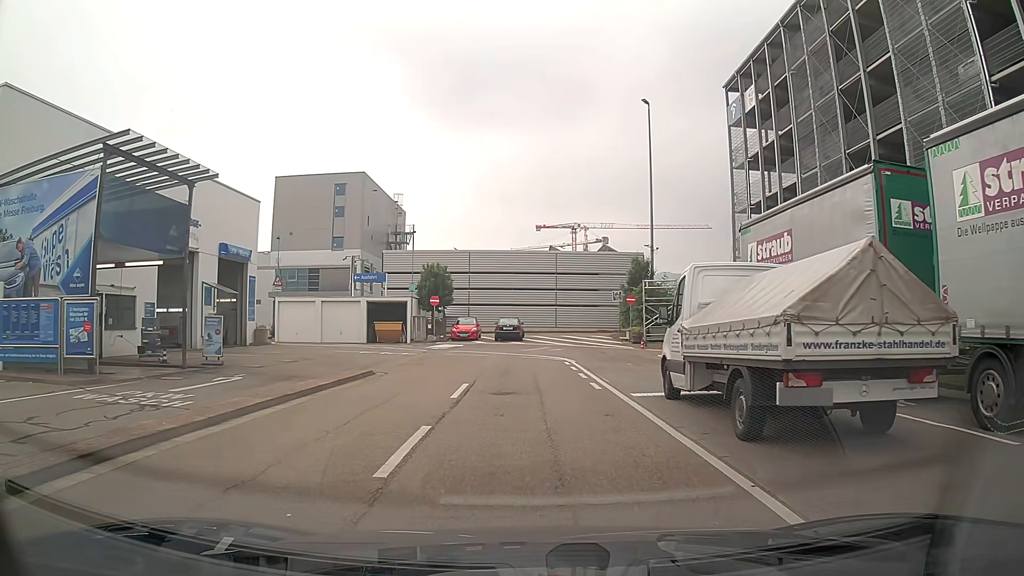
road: service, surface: asphalt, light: Day
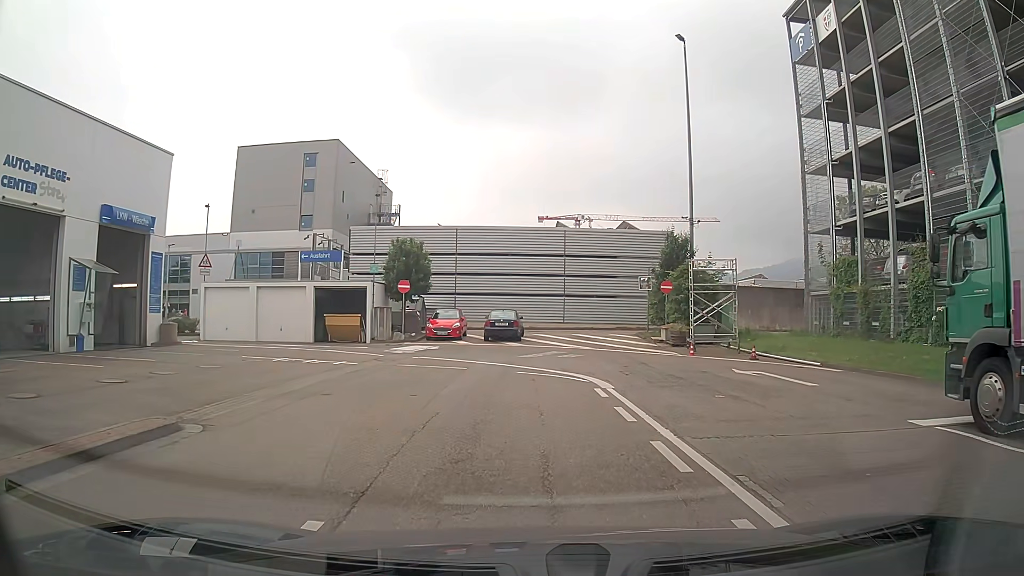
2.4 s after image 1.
(0.0, +10.9) m; 0°
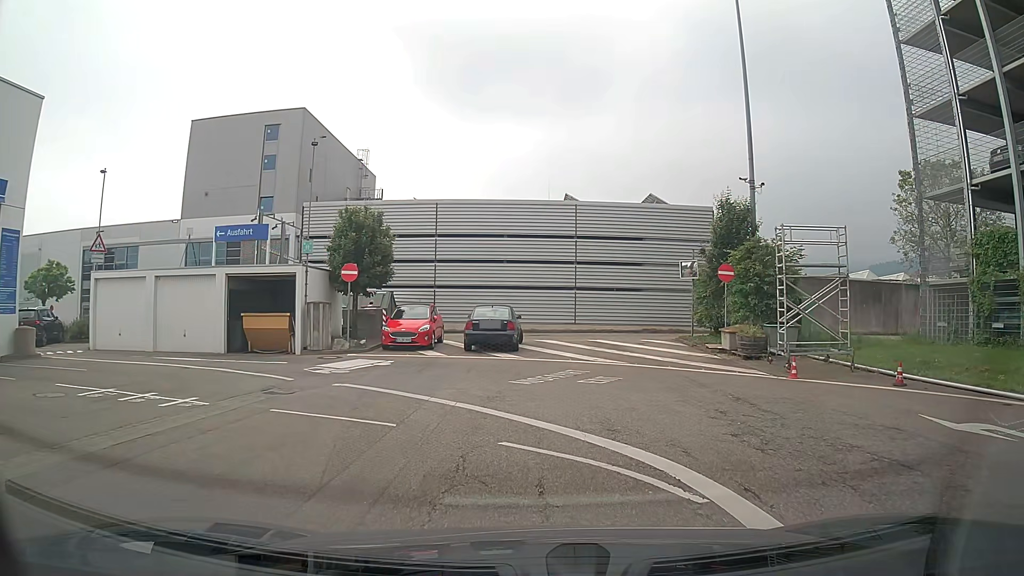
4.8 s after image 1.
(0.0, +9.8) m; 0°
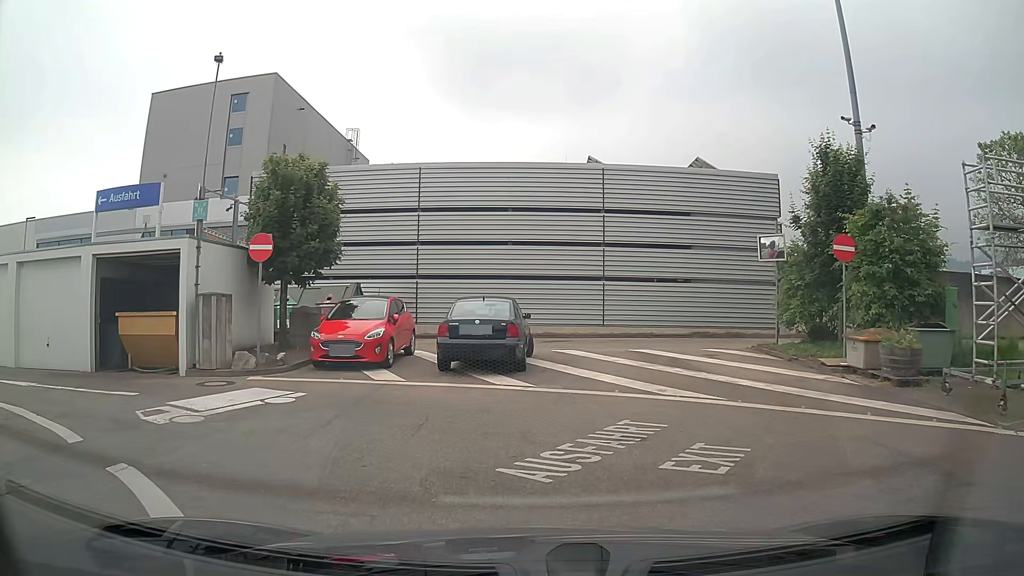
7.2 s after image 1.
(0.0, +8.3) m; -1°
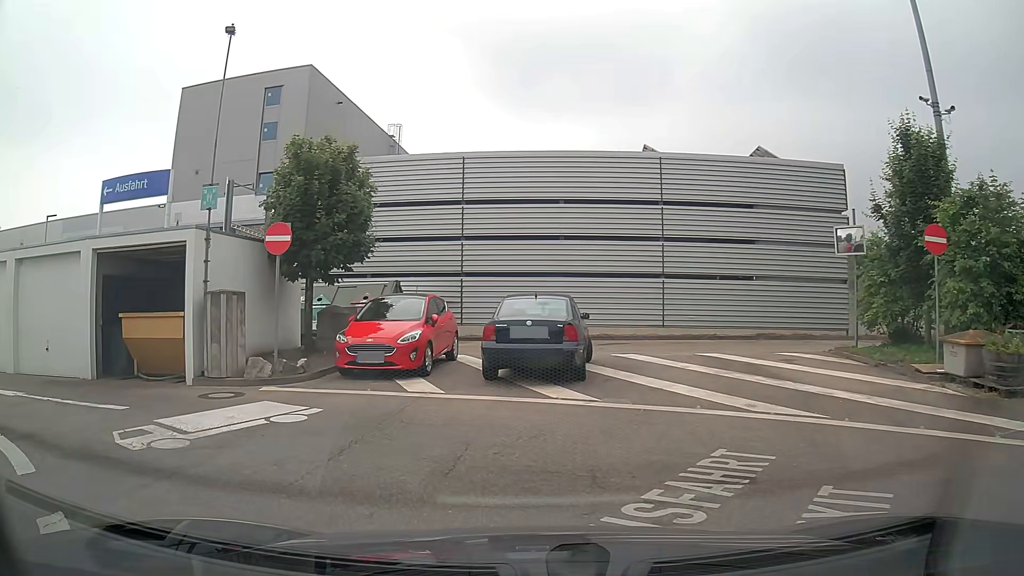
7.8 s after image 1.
(-0.1, +1.9) m; -4°
